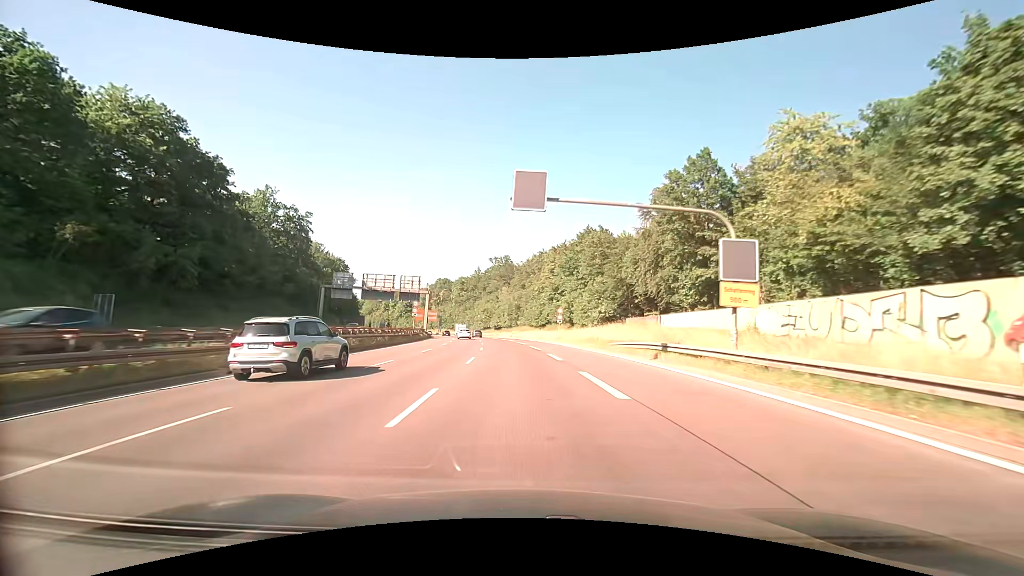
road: trunk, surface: asphalt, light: Day
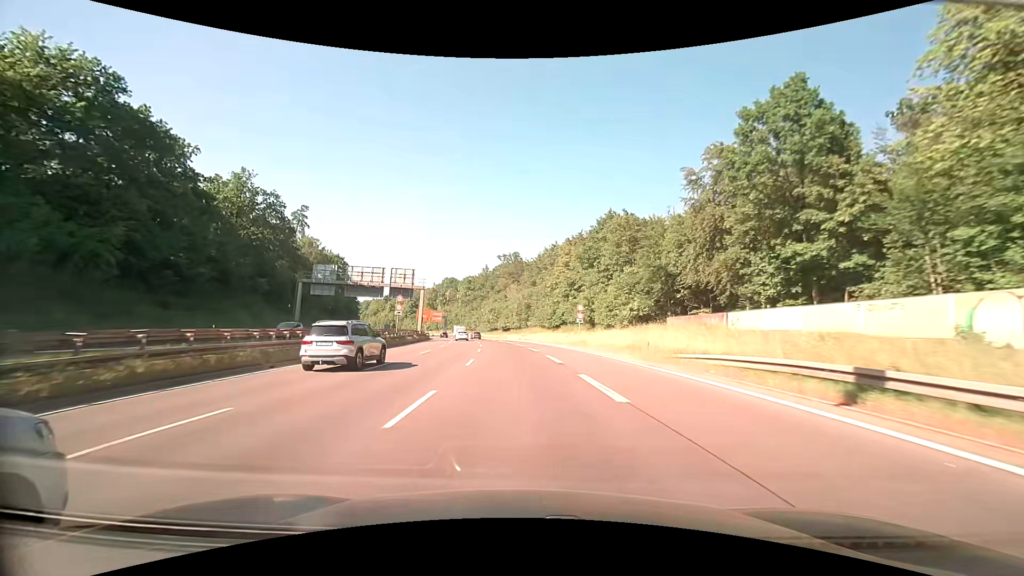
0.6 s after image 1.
(-0.1, +12.1) m; -1°
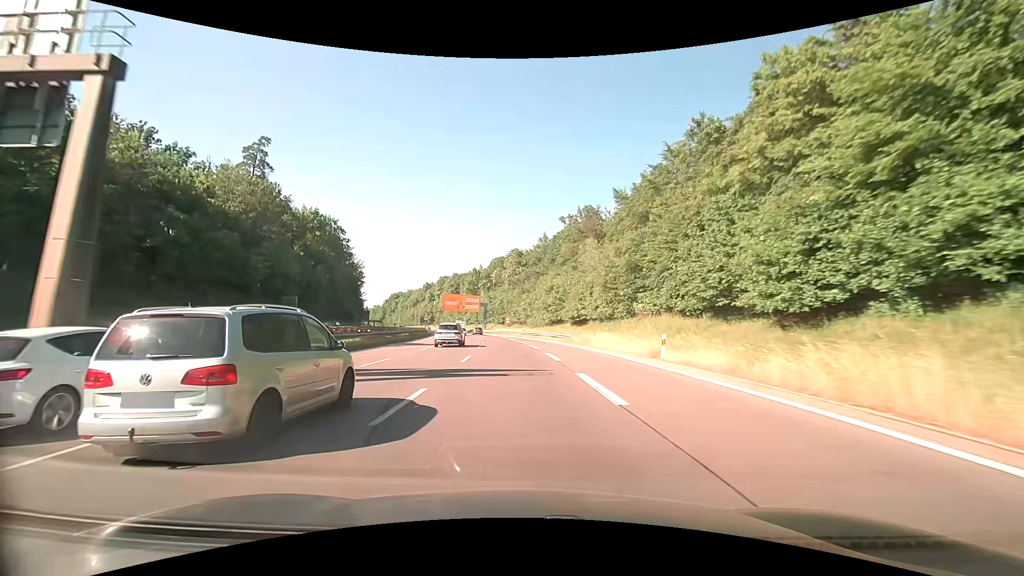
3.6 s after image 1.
(-3.3, +60.5) m; -7°
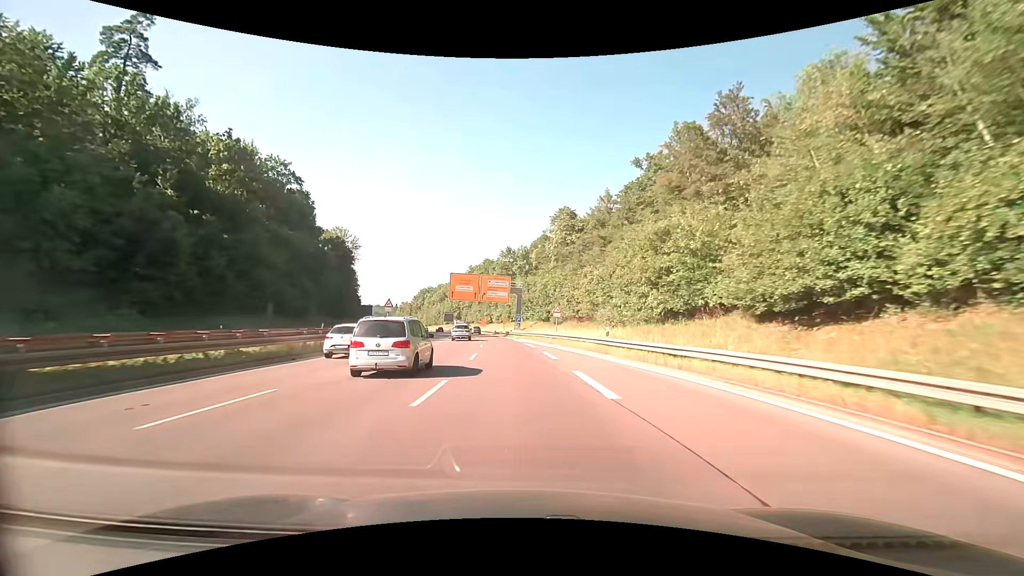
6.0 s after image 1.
(-2.1, +46.9) m; -5°
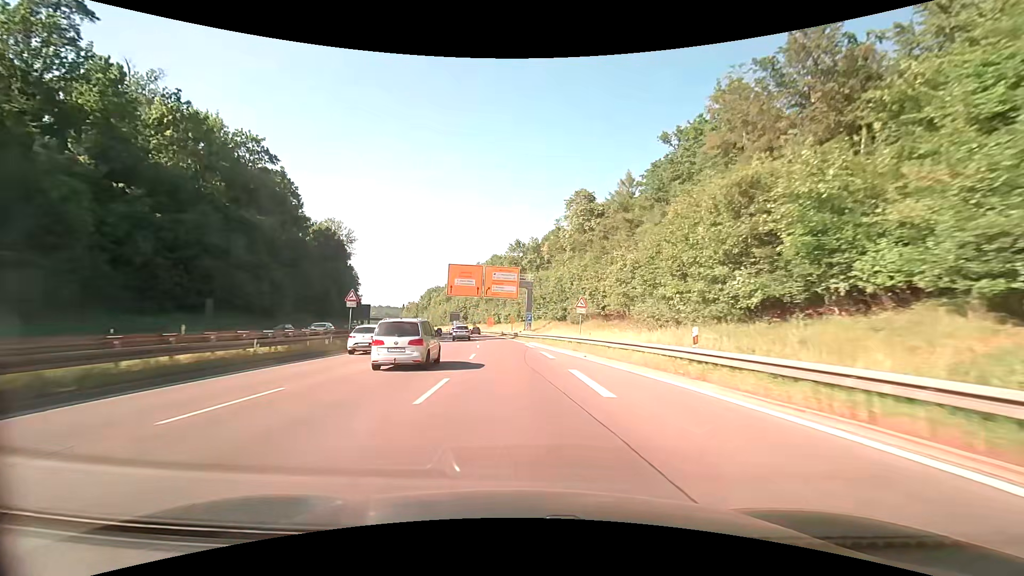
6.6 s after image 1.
(-0.1, +11.8) m; -1°
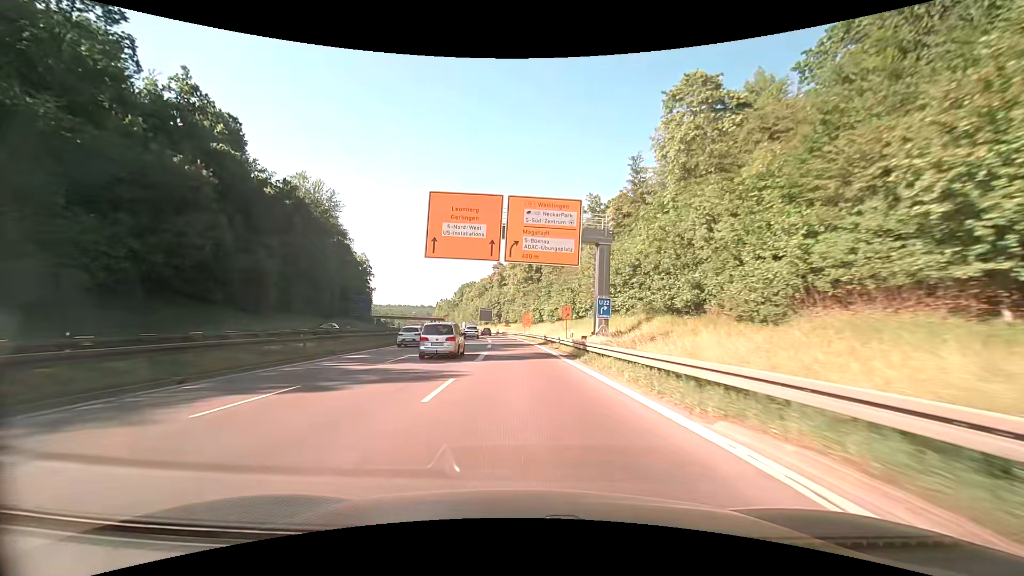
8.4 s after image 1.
(-1.5, +36.1) m; -5°
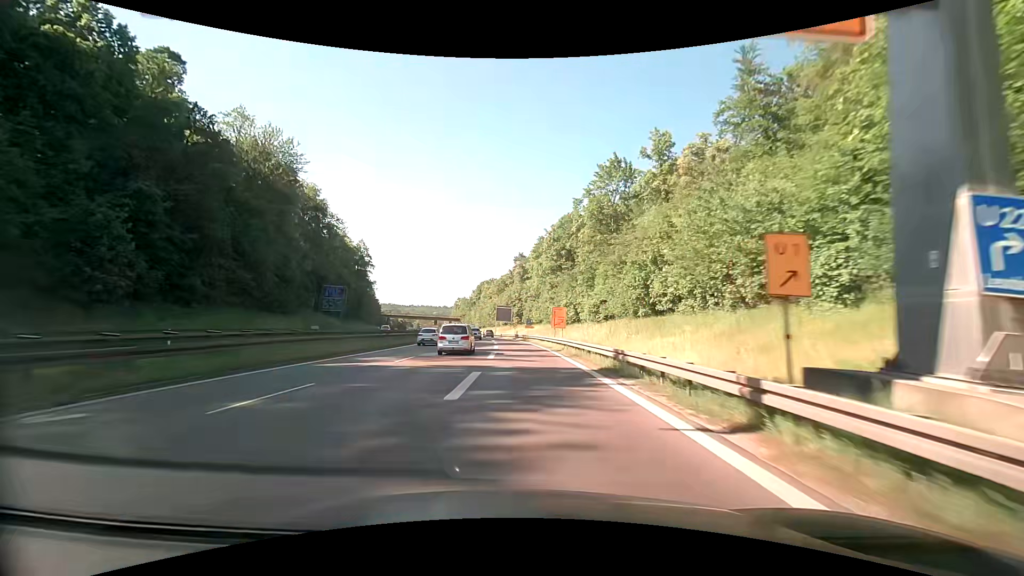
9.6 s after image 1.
(-0.6, +24.4) m; -3°
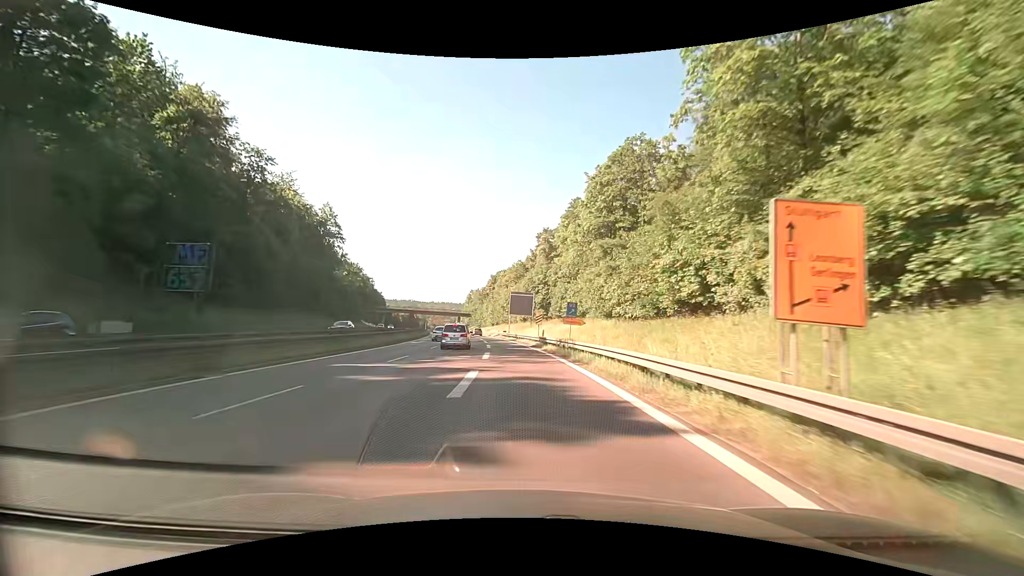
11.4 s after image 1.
(-0.9, +37.1) m; -3°
